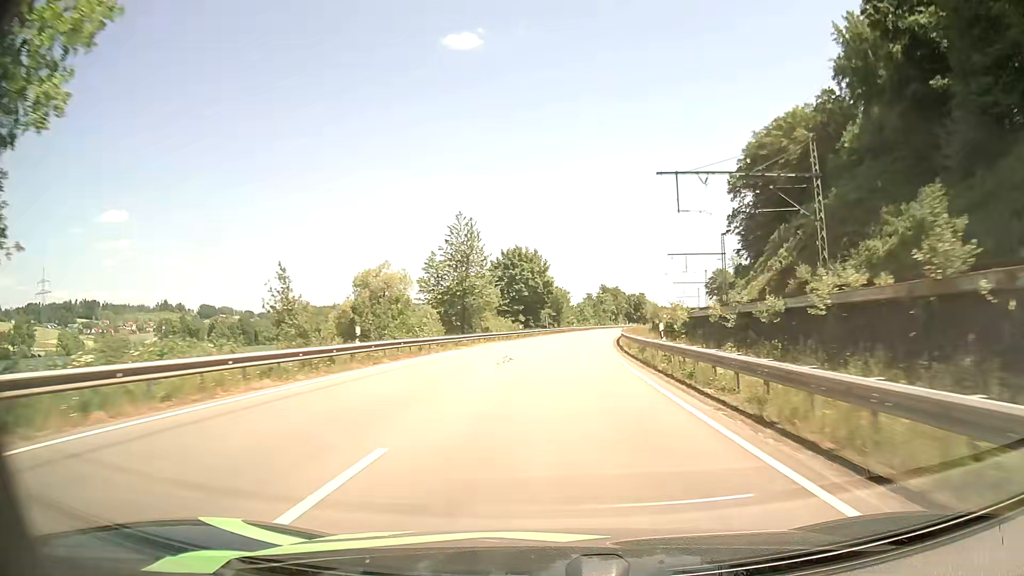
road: primary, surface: asphalt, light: Day
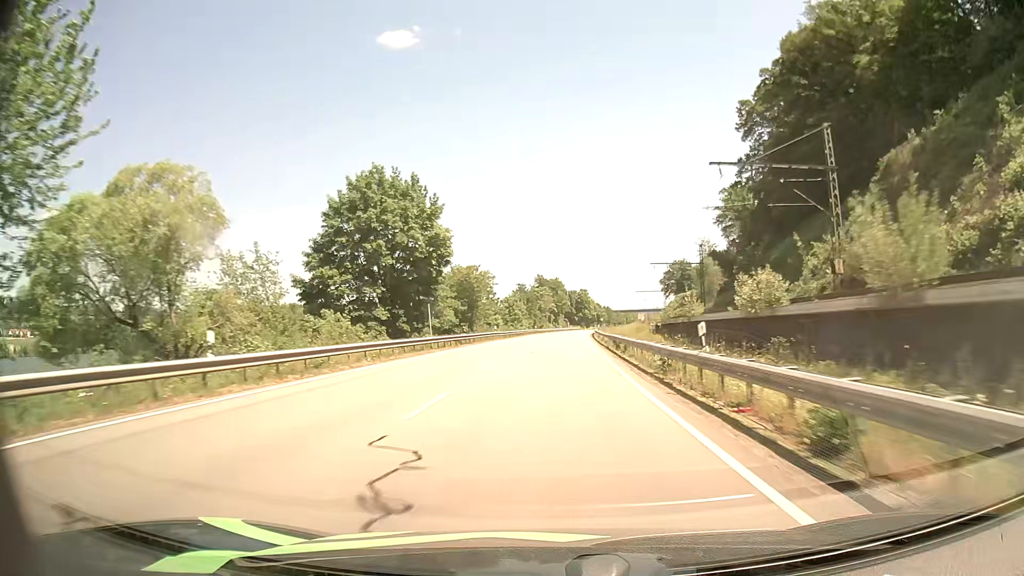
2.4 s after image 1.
(+3.0, +52.9) m; +6°
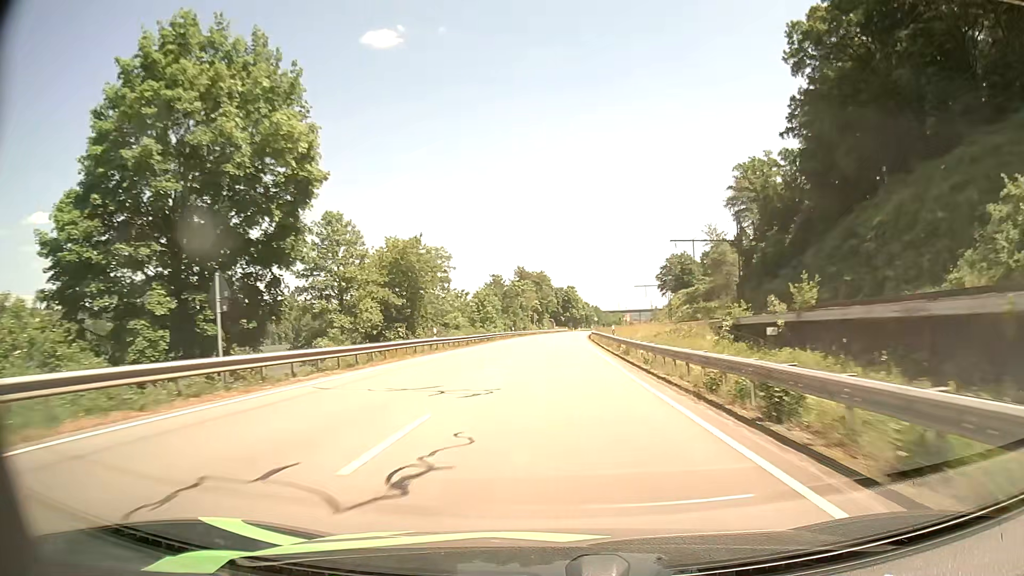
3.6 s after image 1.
(+0.4, +27.5) m; +1°
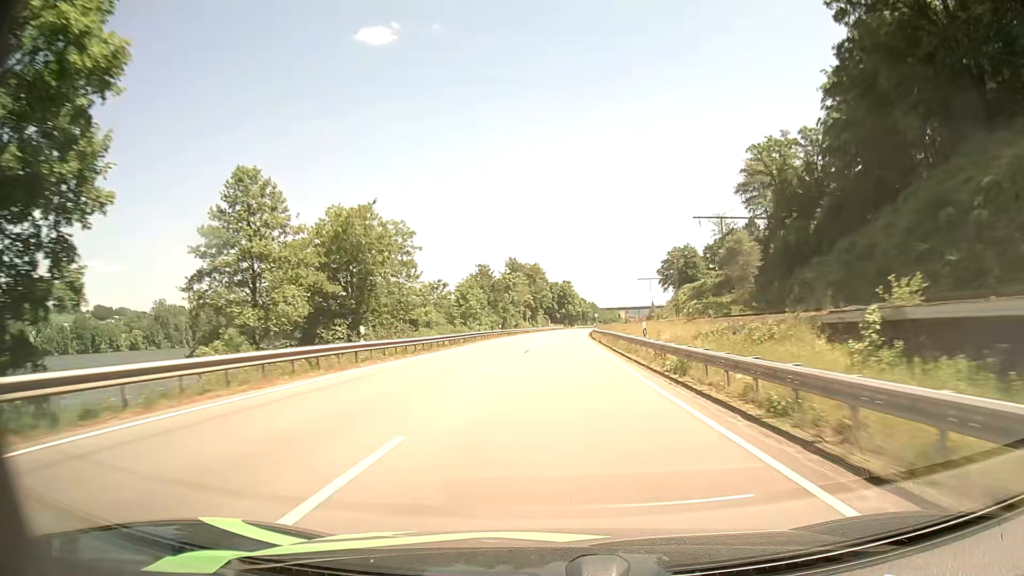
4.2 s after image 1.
(+0.1, +14.0) m; +1°
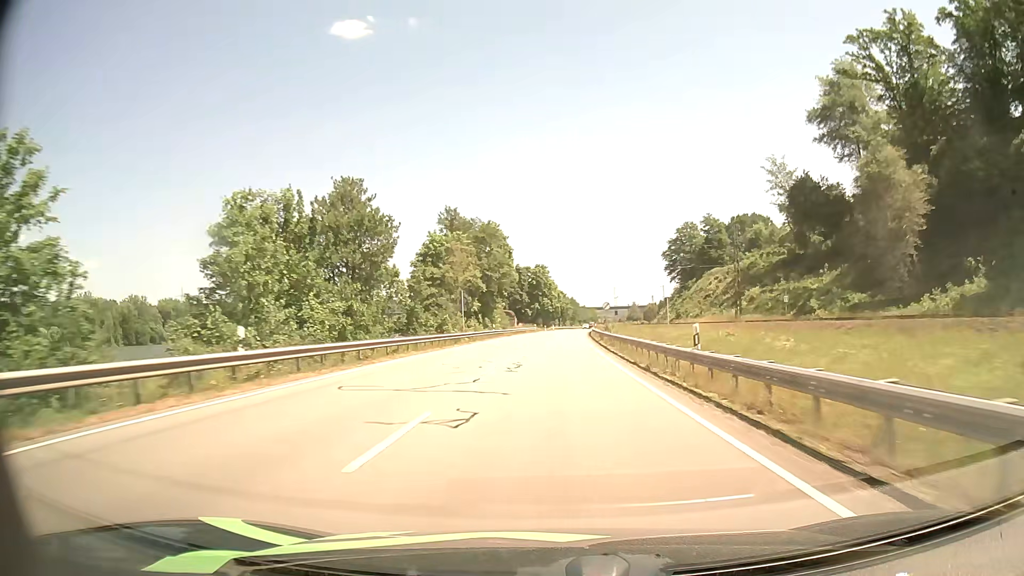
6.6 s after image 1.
(+0.9, +57.5) m; +2°
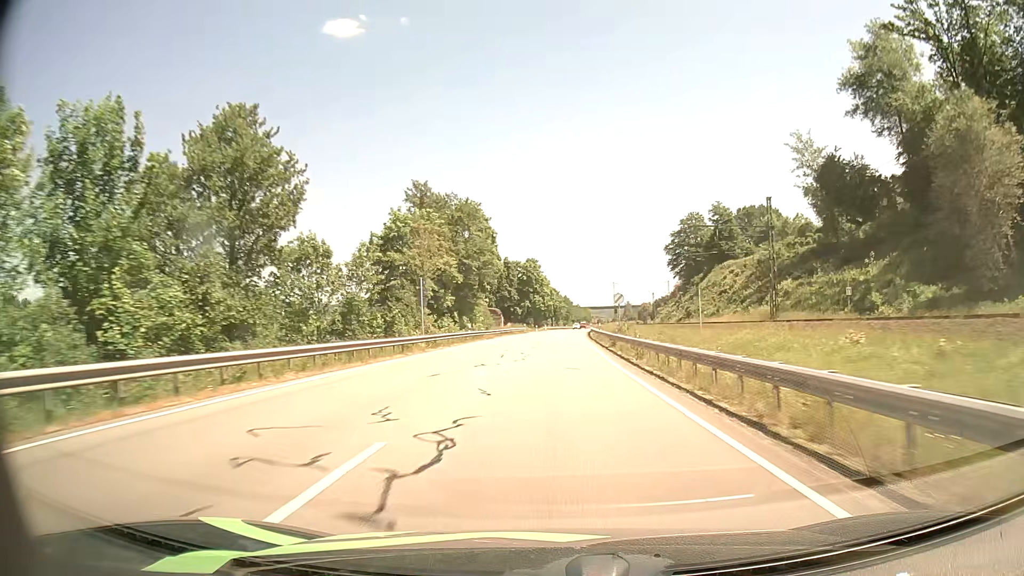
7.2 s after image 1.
(+0.1, +14.6) m; +1°
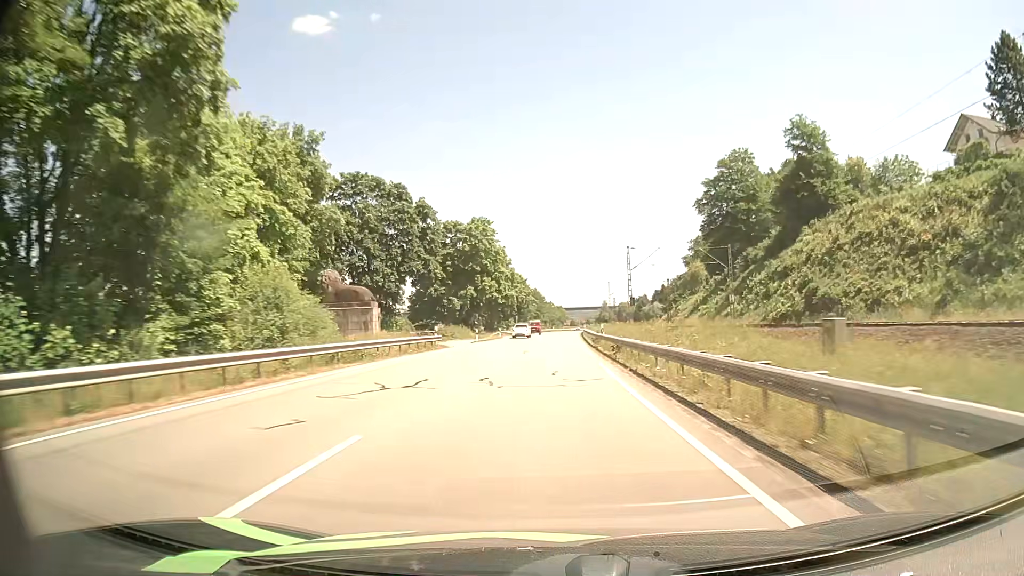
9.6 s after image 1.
(+1.5, +59.0) m; +3°
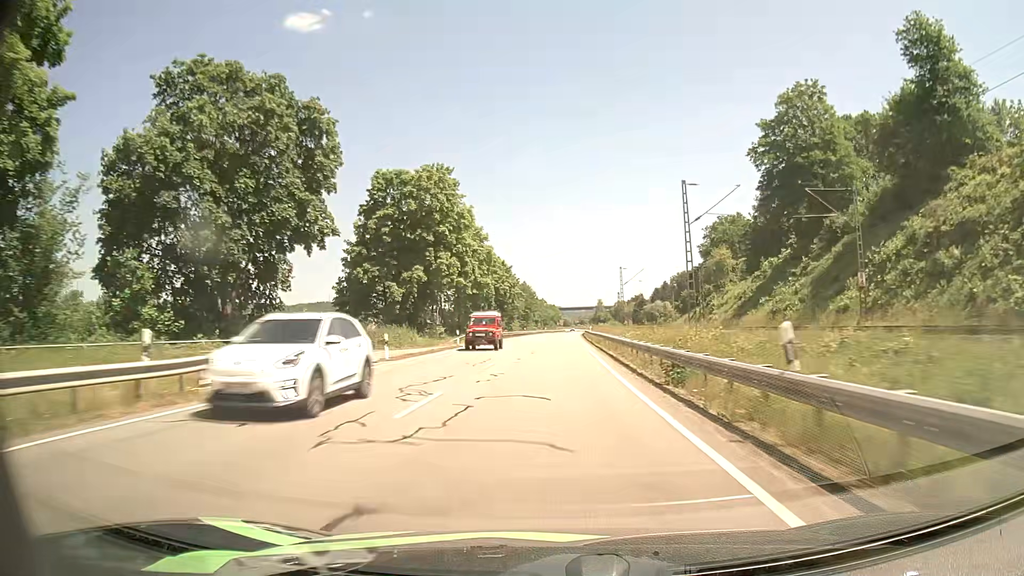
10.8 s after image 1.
(+0.1, +30.1) m; +1°
(0, +10) (0, +20) (0, +30) (0, +40) (+1, +50) (+1, +60) (+1, +70) (+1, +80) (+2, +90) (+2, +100) m
